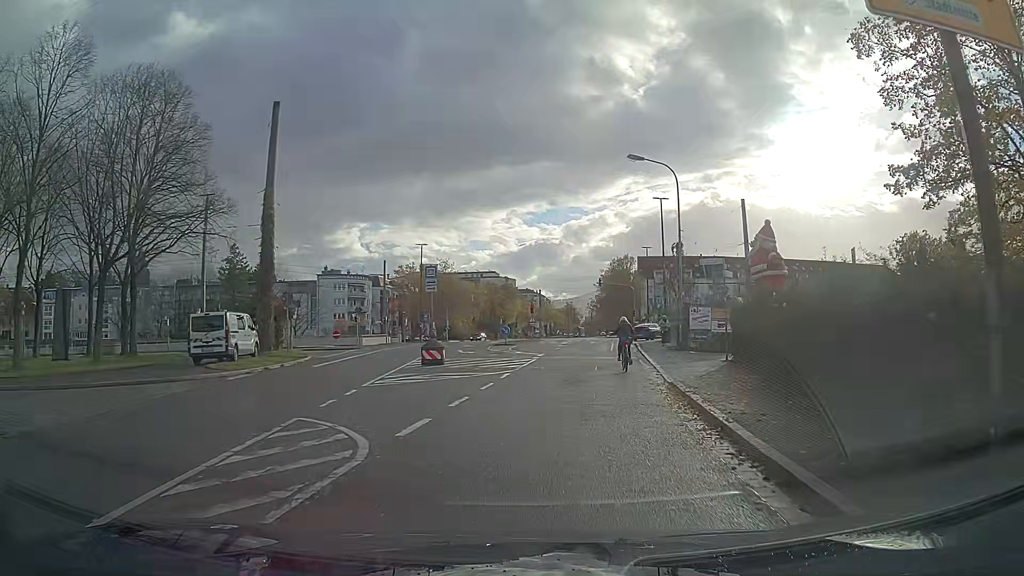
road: tertiary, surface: asphalt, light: Day
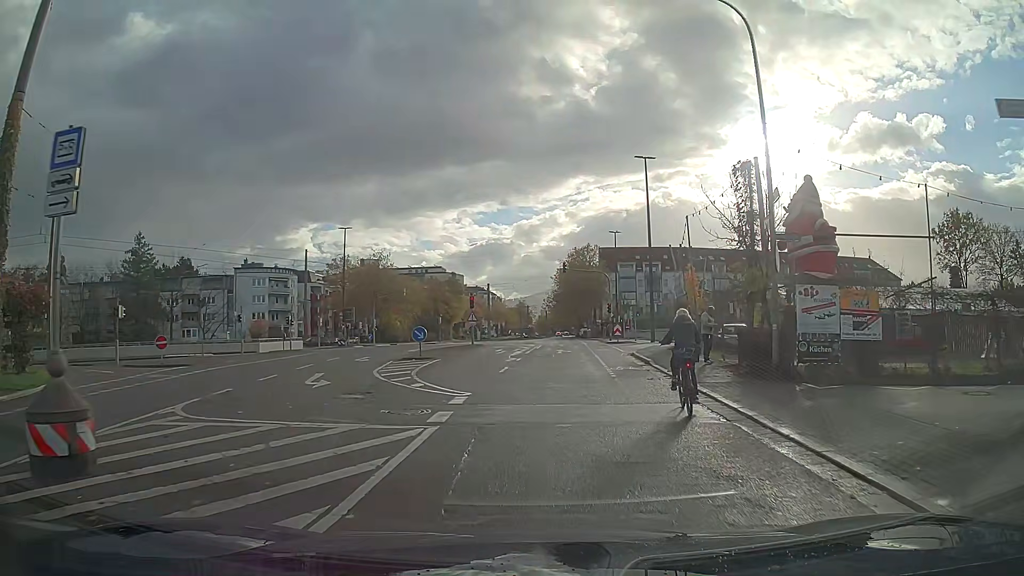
(+0.6, +17.3) m; +4°
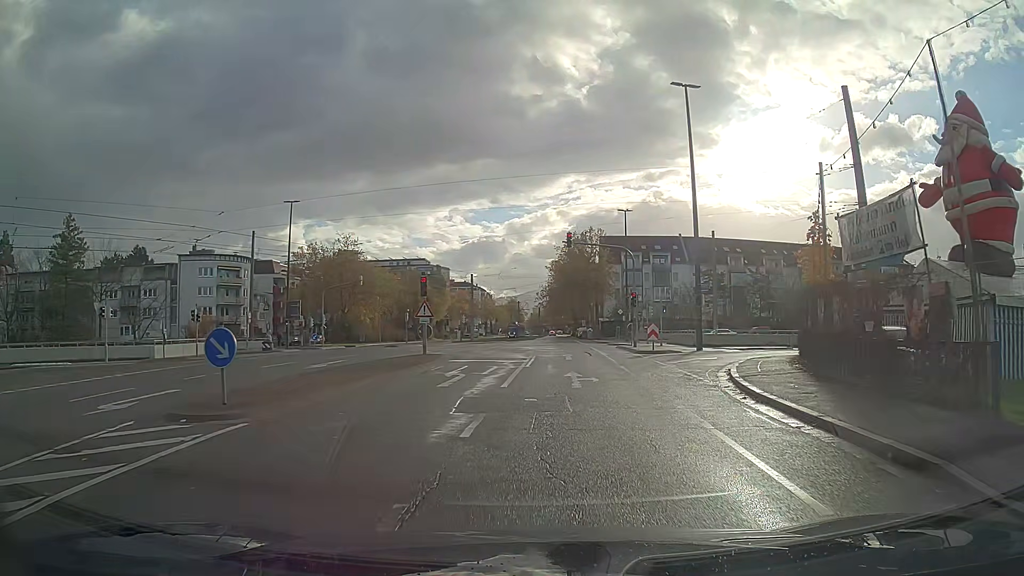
(+0.2, +16.7) m; +1°
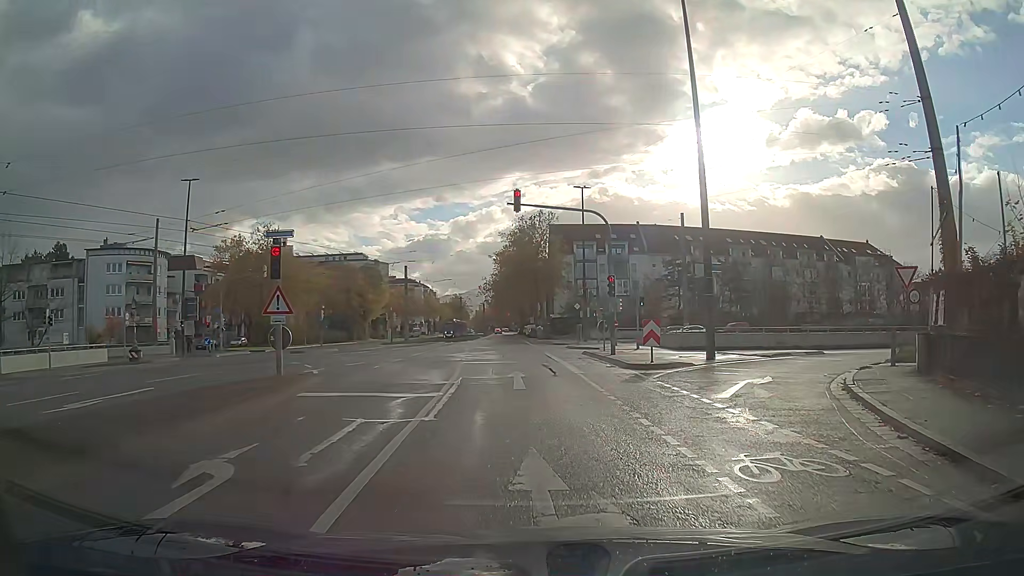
(+0.4, +11.2) m; +4°
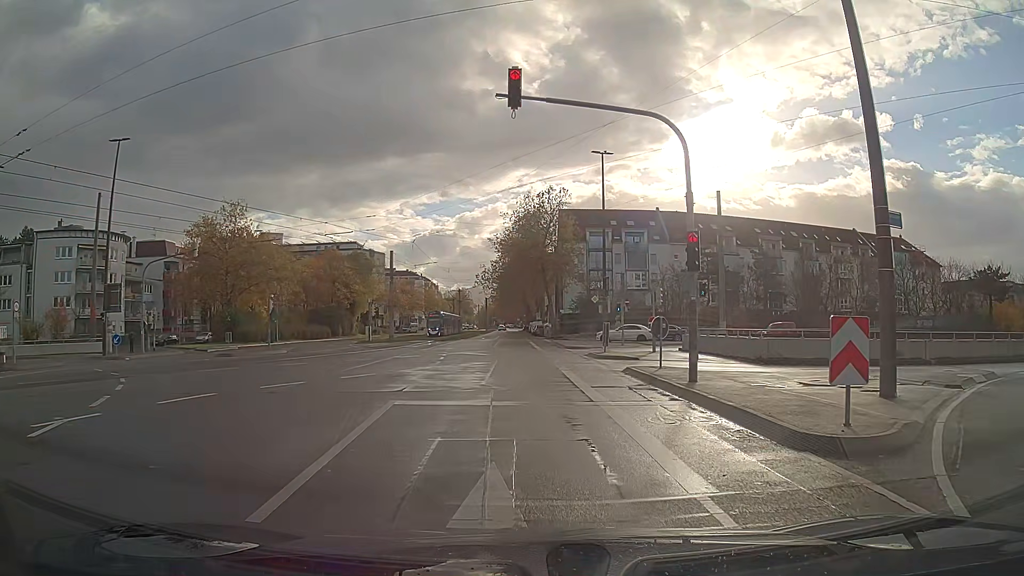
(-0.1, +11.9) m; -1°
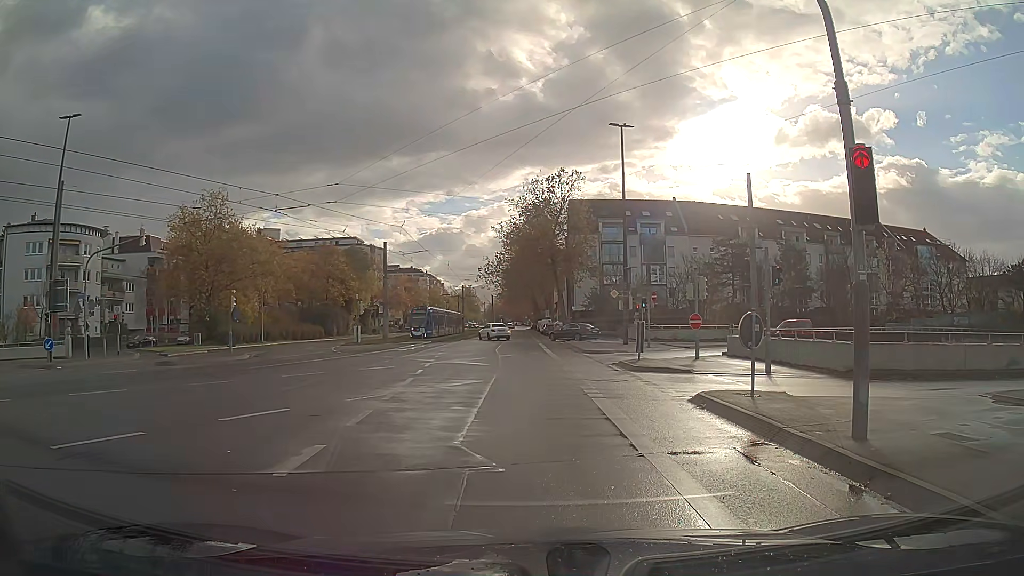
(0.0, +6.6) m; 0°
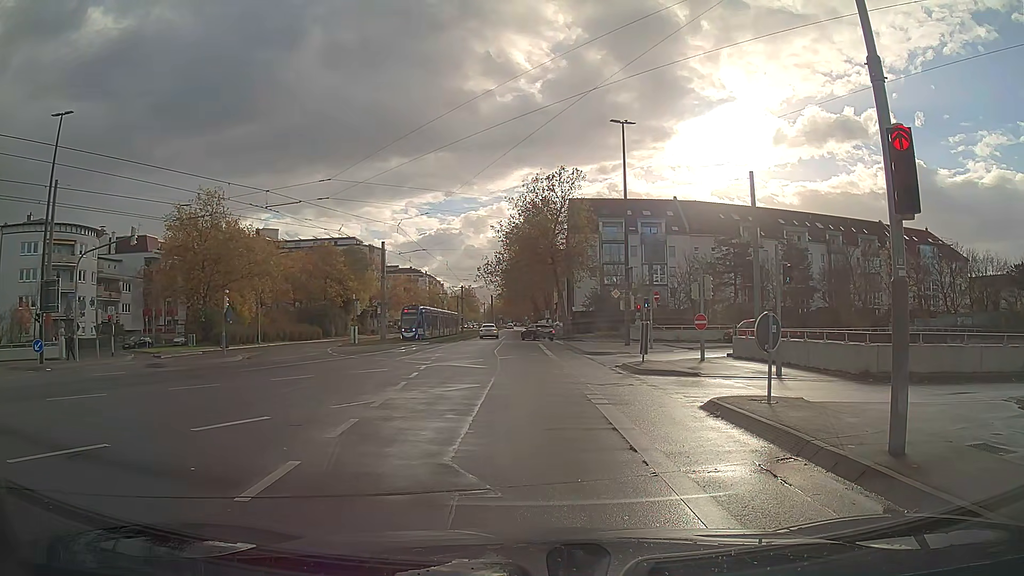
(0.0, +0.8) m; 0°
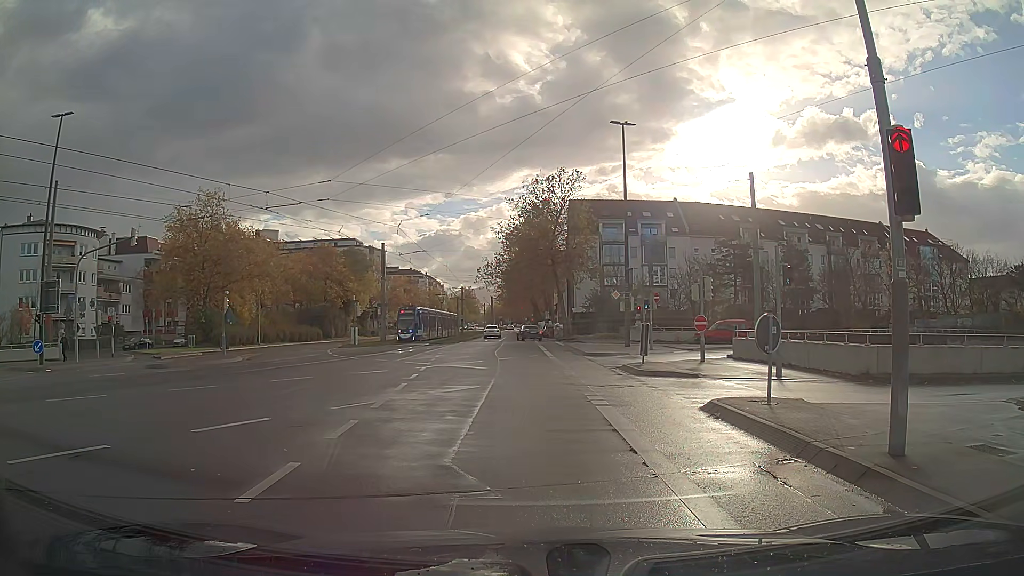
(0.0, 0.0) m; 0°
